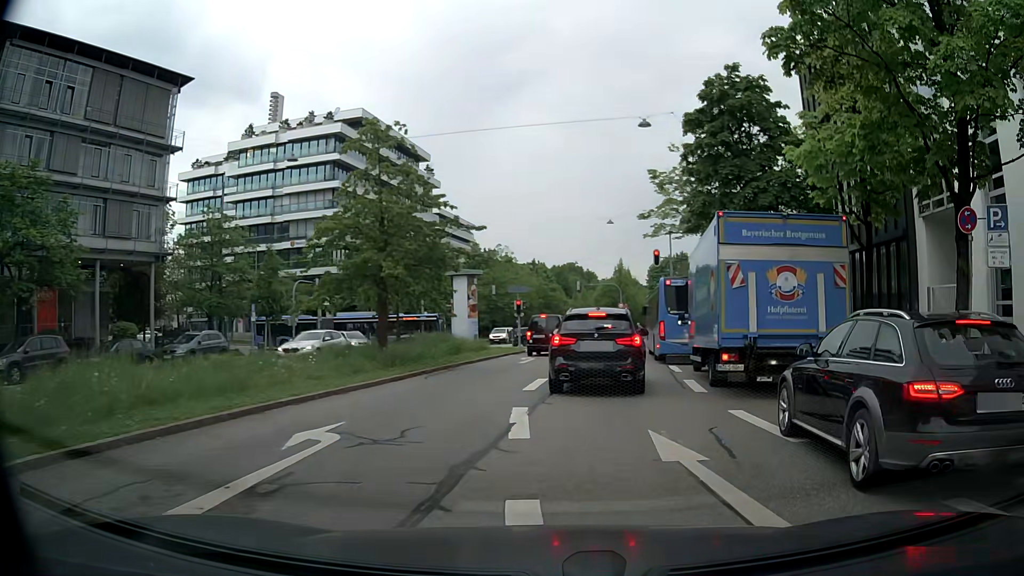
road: secondary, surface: asphalt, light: Day
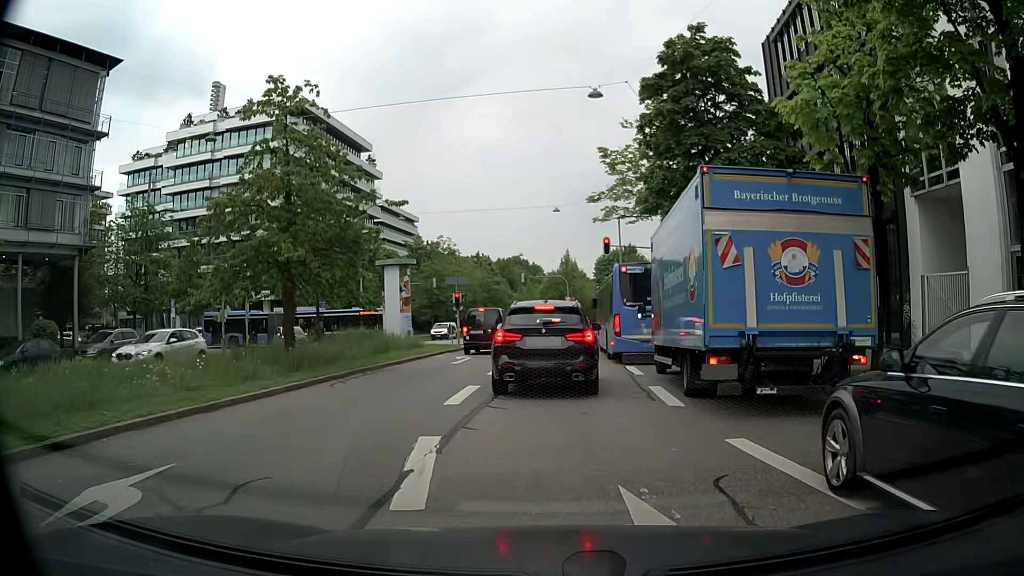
(0.0, +3.3) m; +2°
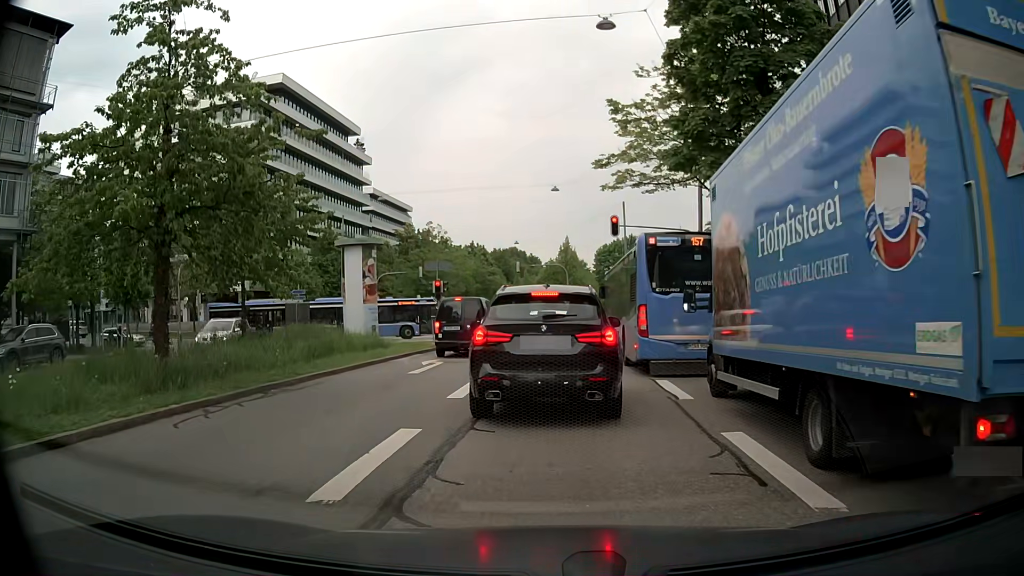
(0.0, +6.0) m; -1°
